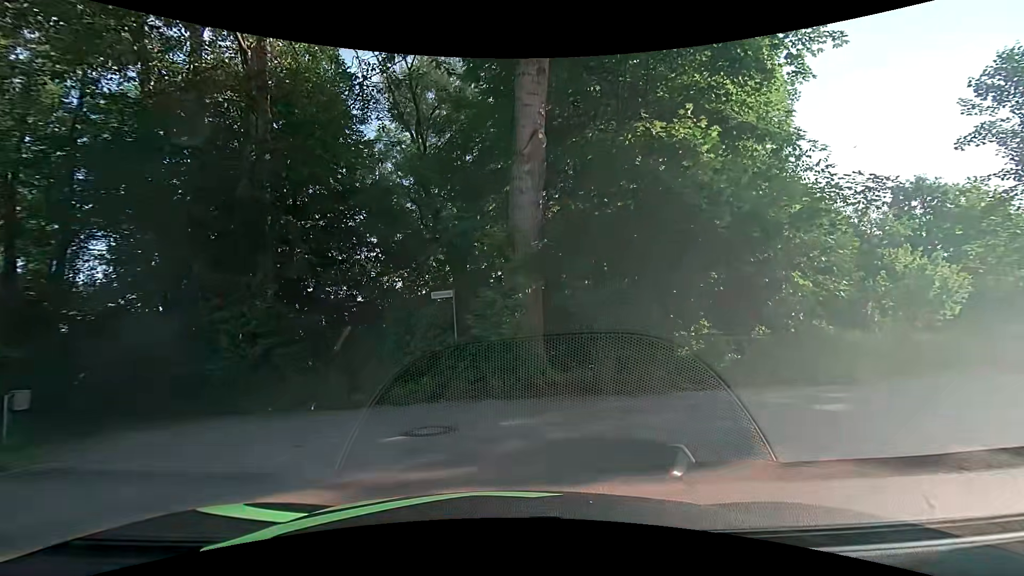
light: Day
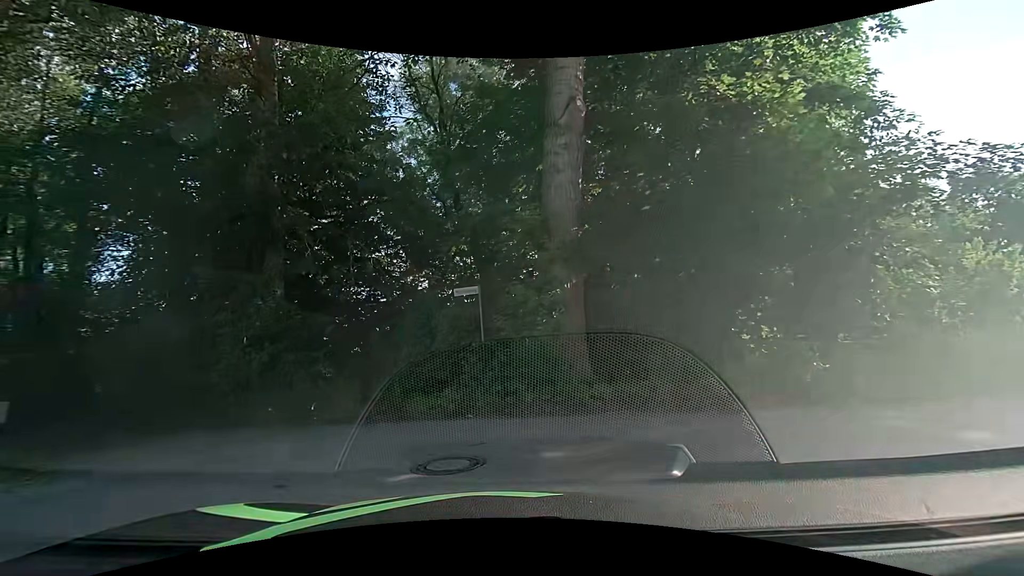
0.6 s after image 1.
(-0.1, +1.6) m; -5°
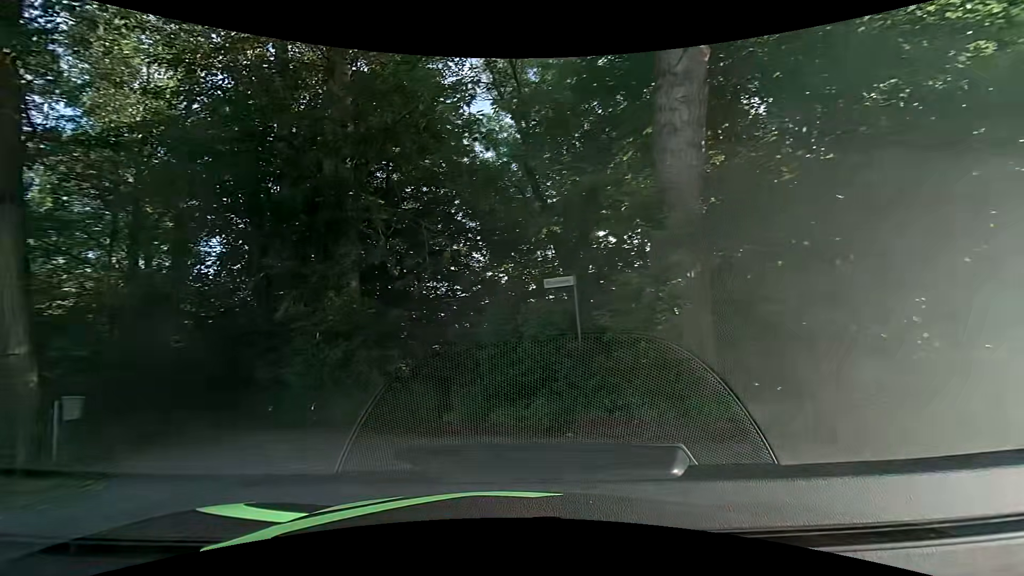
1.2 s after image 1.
(-0.1, +1.6) m; -9°
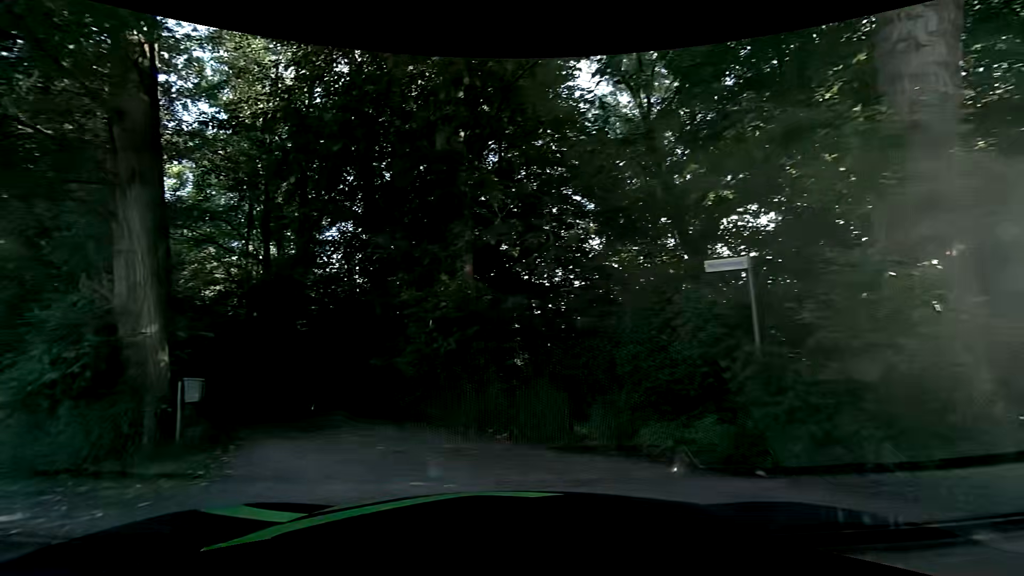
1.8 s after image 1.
(-0.2, +1.6) m; -12°
